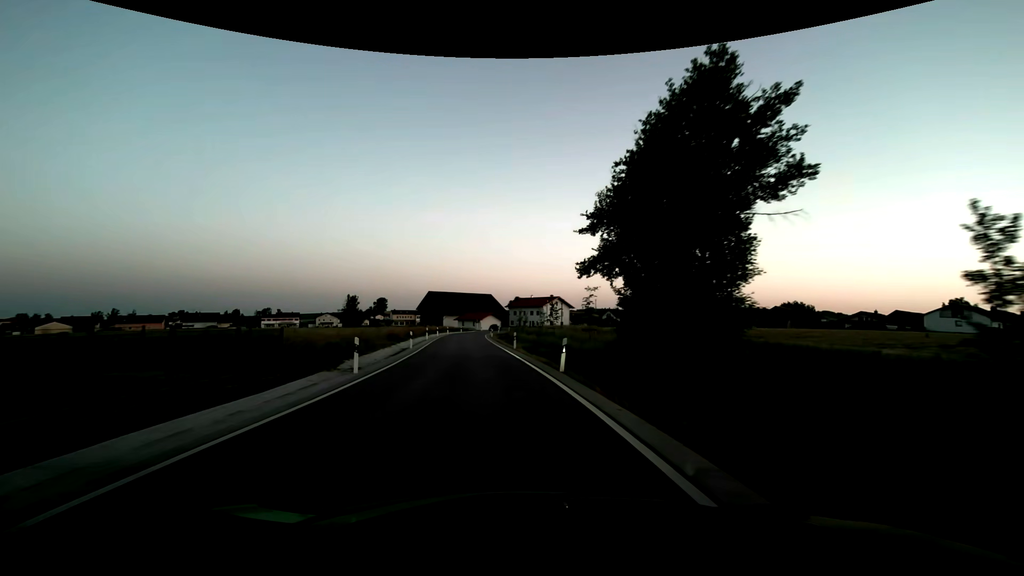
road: secondary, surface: asphalt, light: Dusk
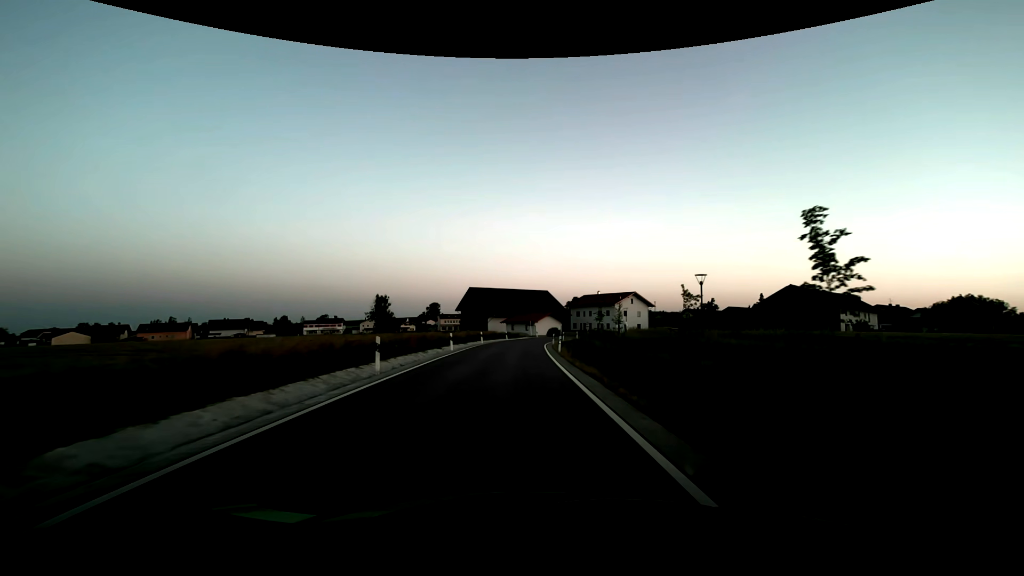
(-2.5, +30.7) m; -7°
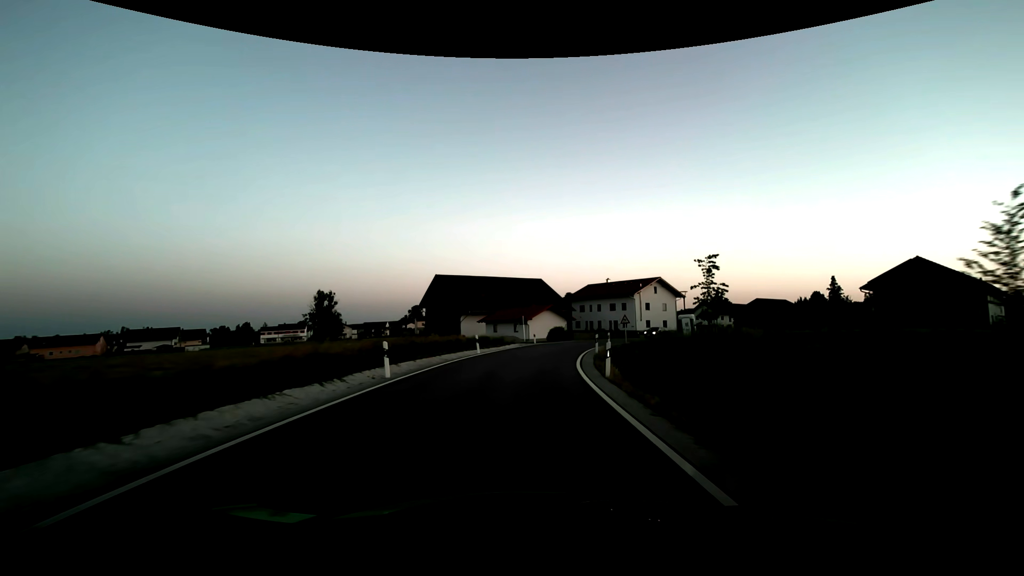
(+0.2, +31.1) m; +2°
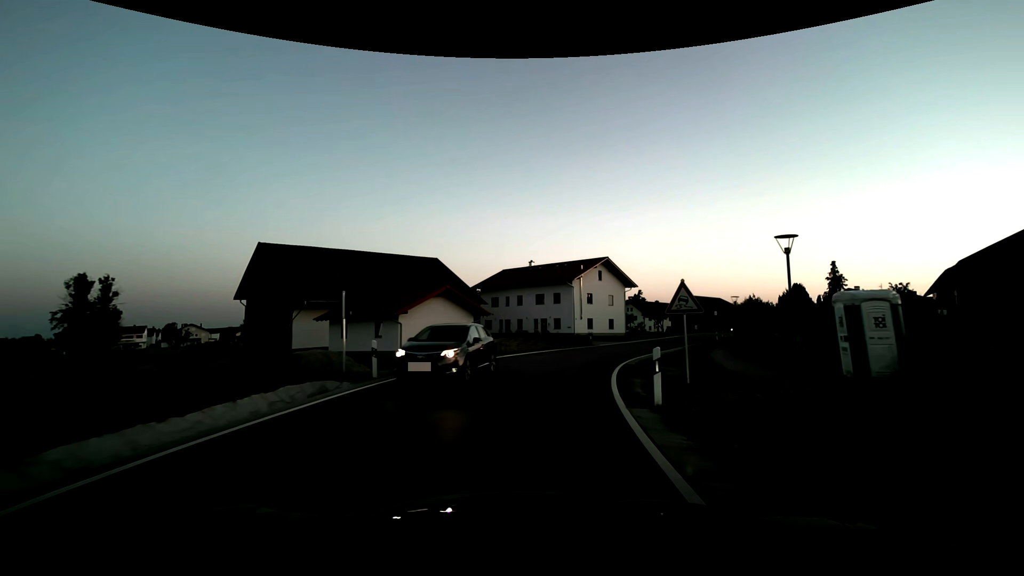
(+2.4, +29.7) m; +11°
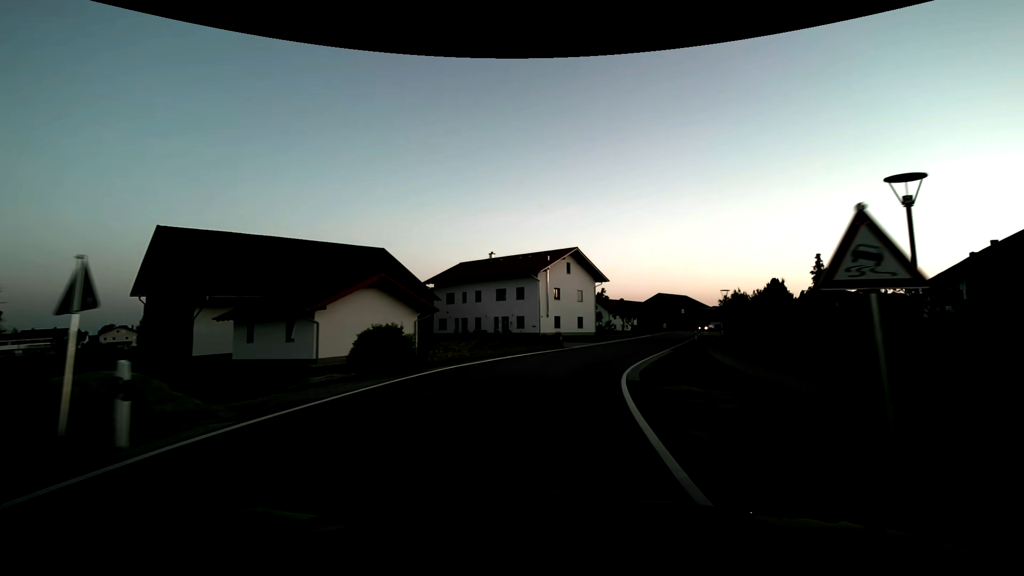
(+0.3, +7.3) m; +4°
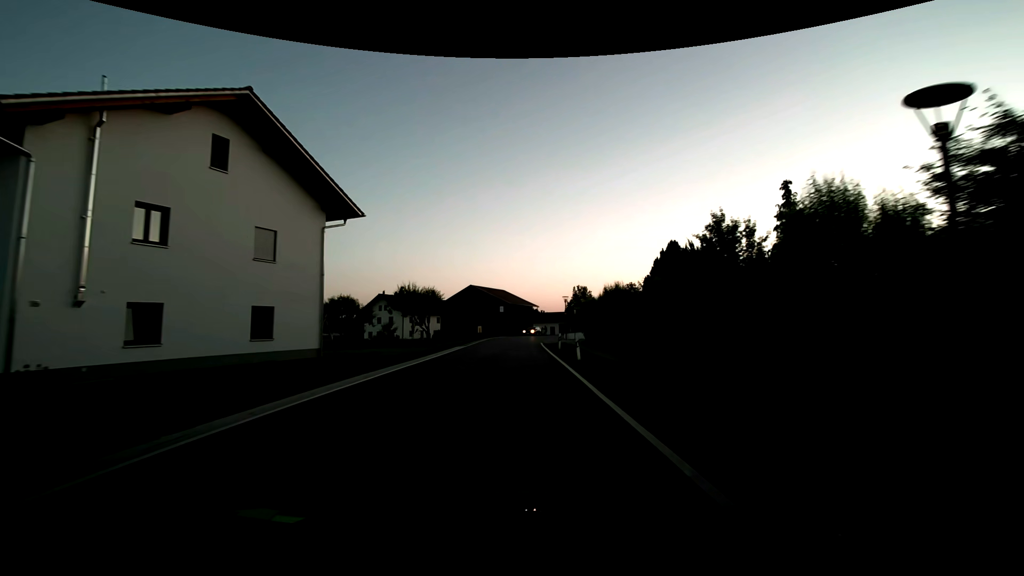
(+8.4, +35.8) m; +22°
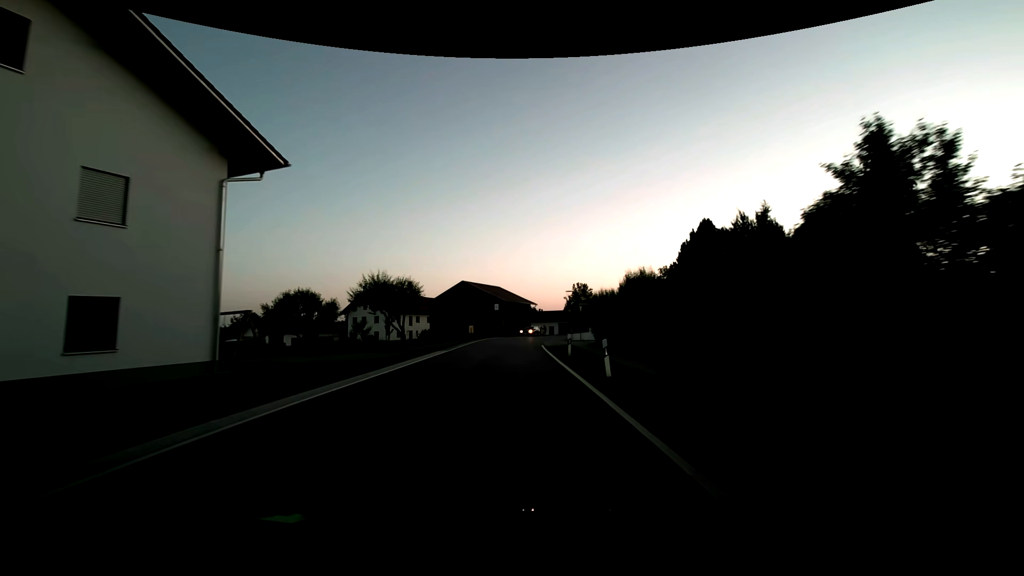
(0.0, +7.4) m; 0°
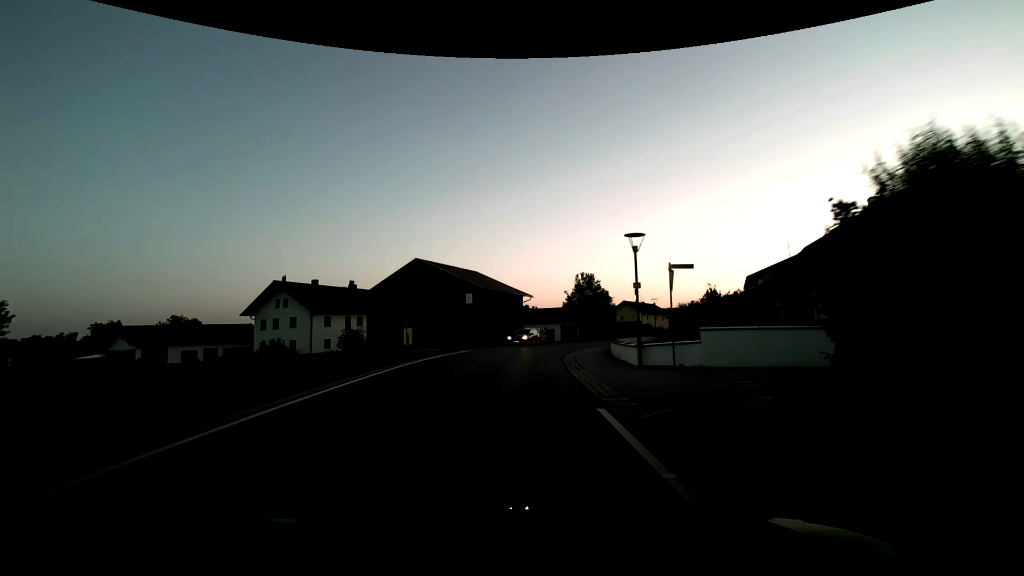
(+0.2, +28.6) m; +1°
(0, +10) (+1, +20) (+2, +30) (+4, +40) (+8, +49) (+12, +58) (+16, +67) (+20, +76) (+23, +86) (+23, +96) m
